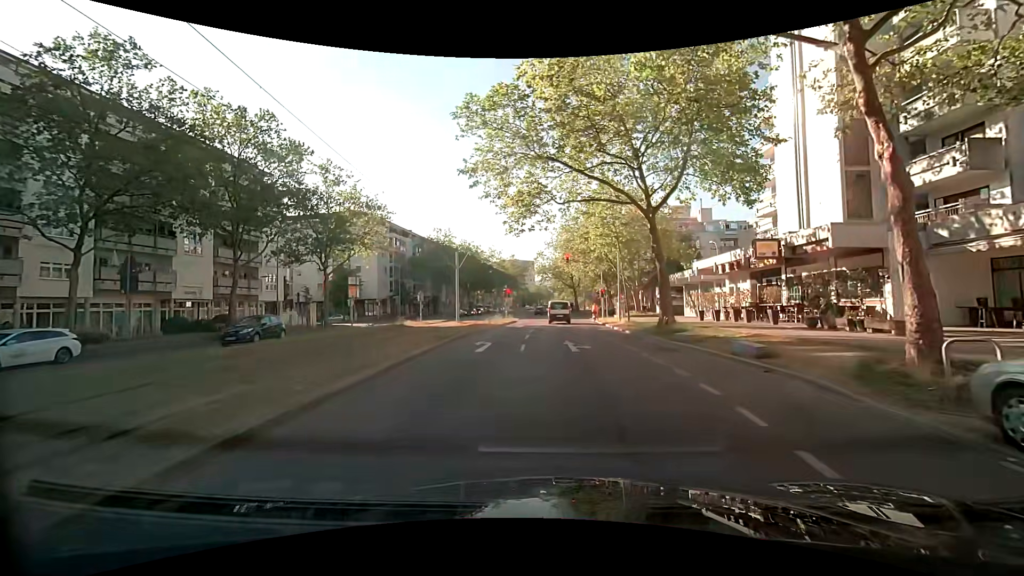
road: tertiary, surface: asphalt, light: Day
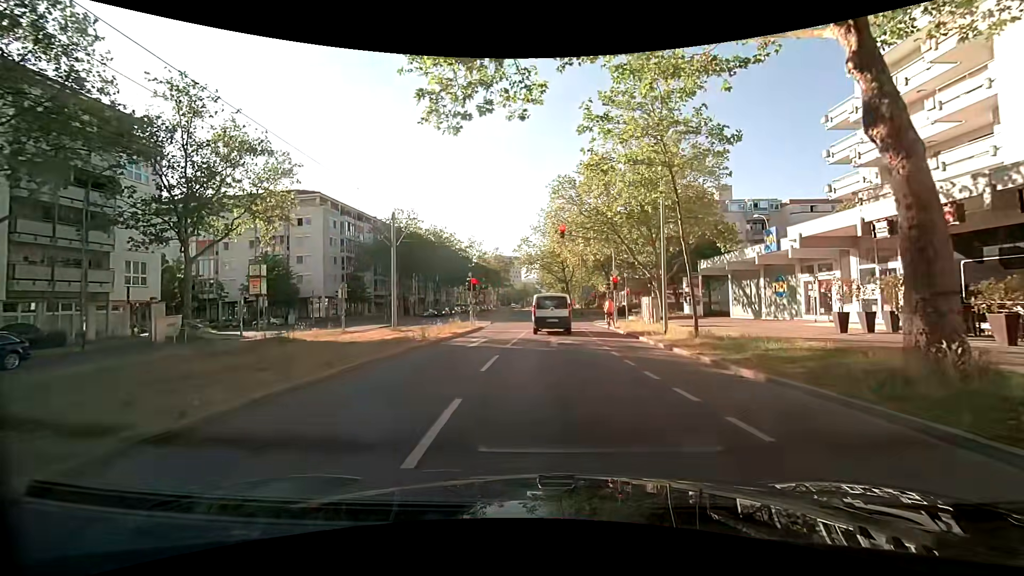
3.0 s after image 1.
(+0.5, +16.7) m; +1°
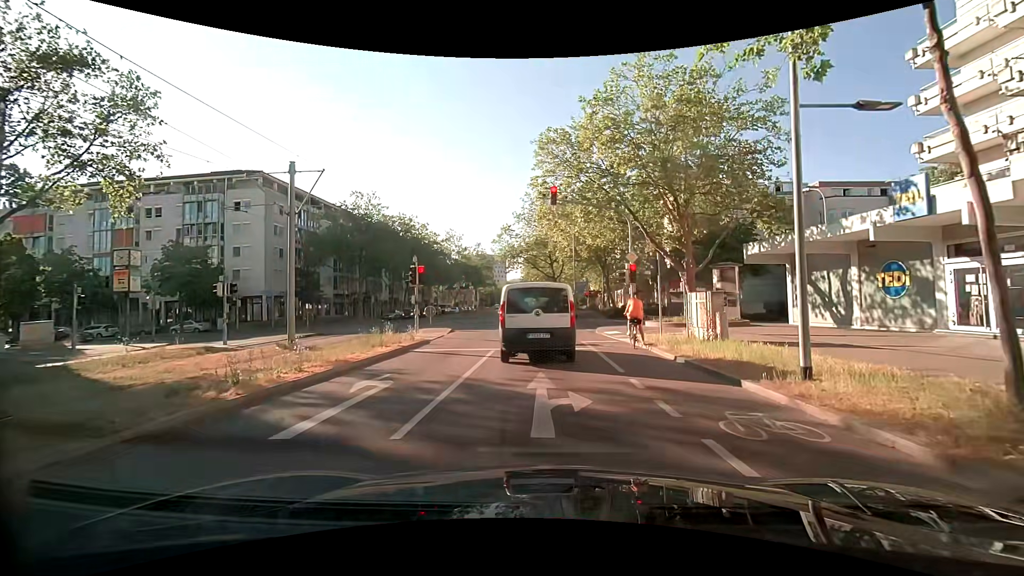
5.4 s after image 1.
(+0.4, +11.0) m; +4°
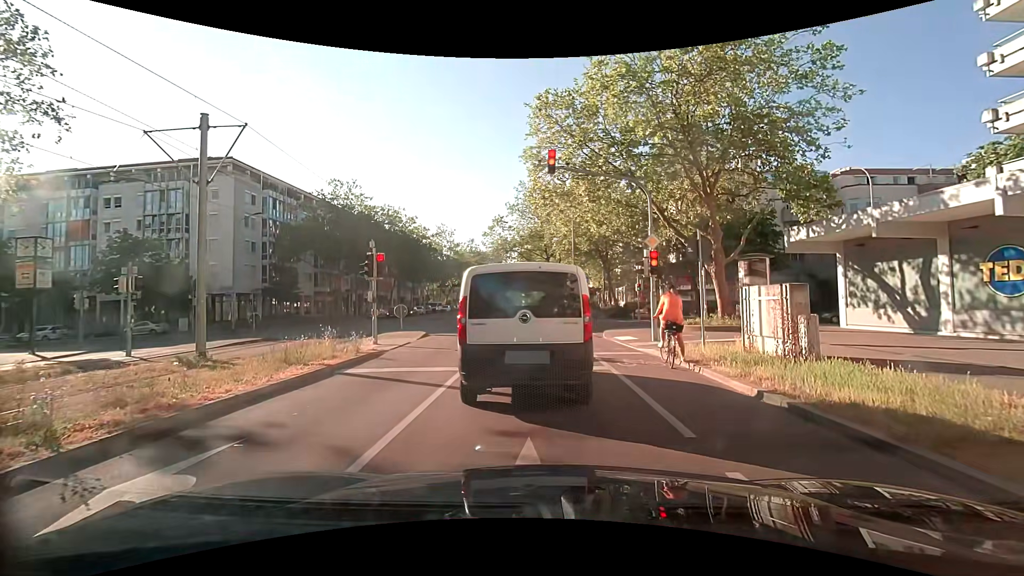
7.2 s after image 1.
(-0.1, +4.8) m; +1°
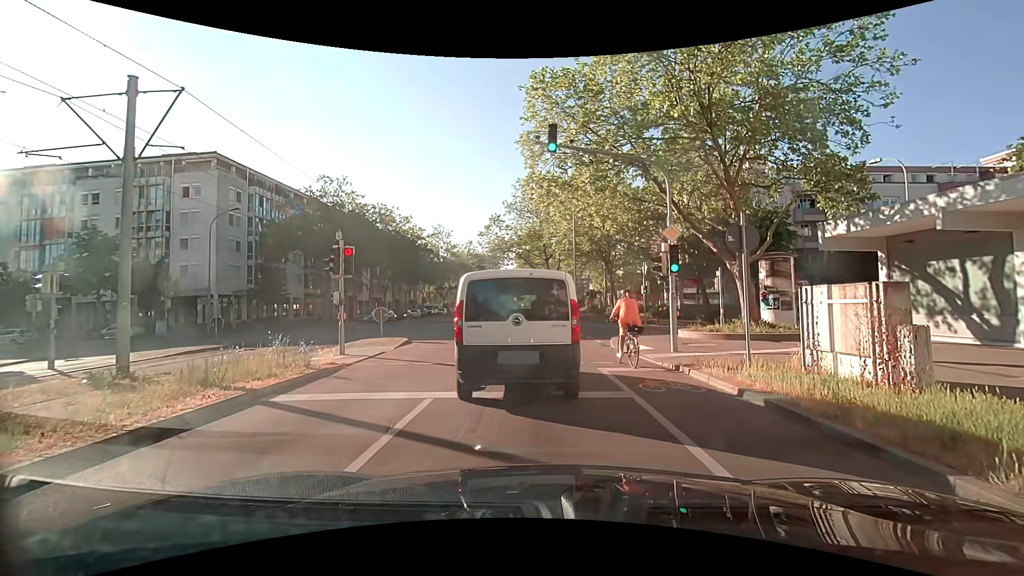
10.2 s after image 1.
(-0.1, +2.7) m; -1°
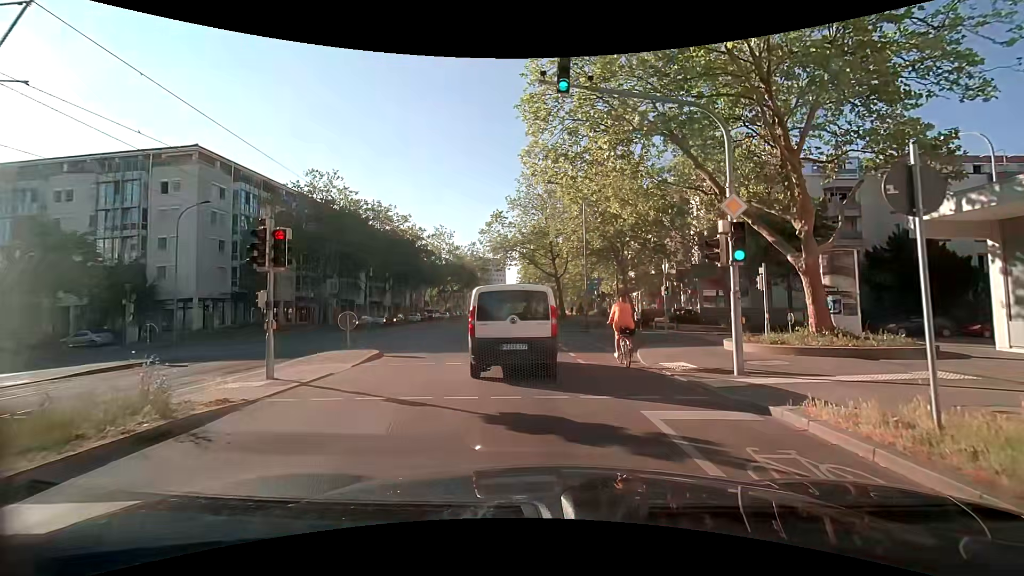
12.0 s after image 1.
(-0.1, +4.4) m; -2°
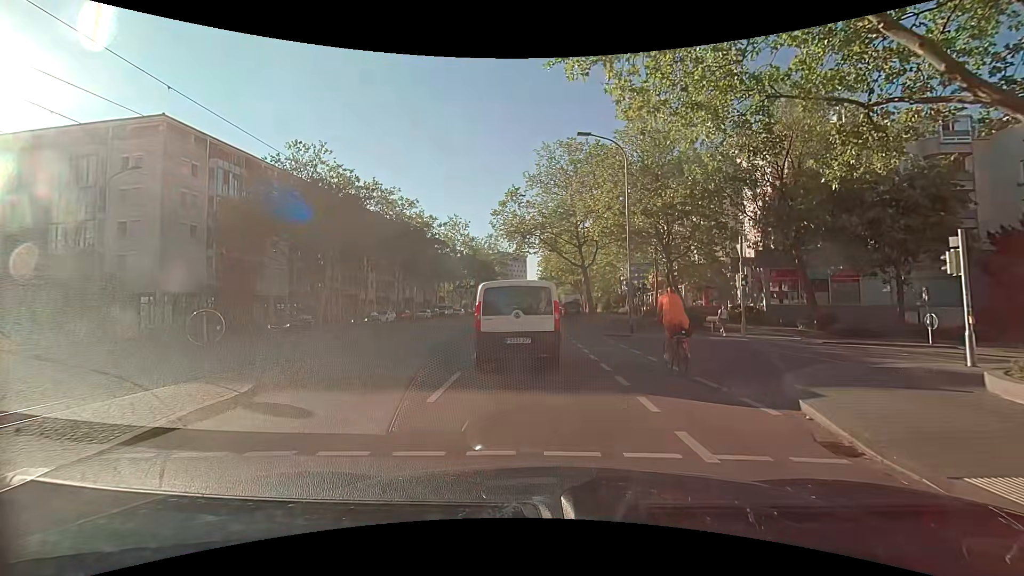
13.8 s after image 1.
(-0.1, +8.4) m; -3°
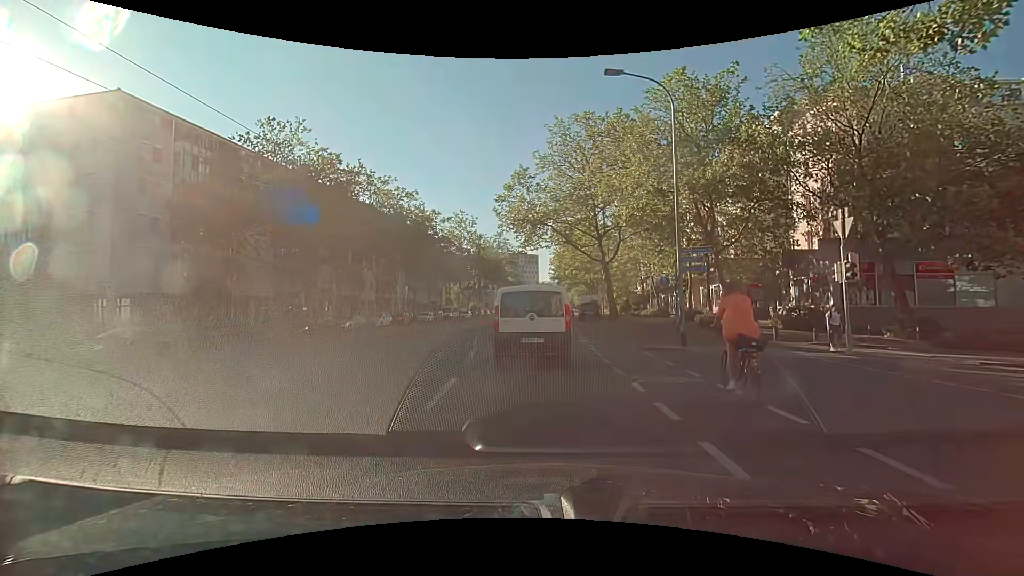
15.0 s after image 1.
(0.0, +6.4) m; 0°
